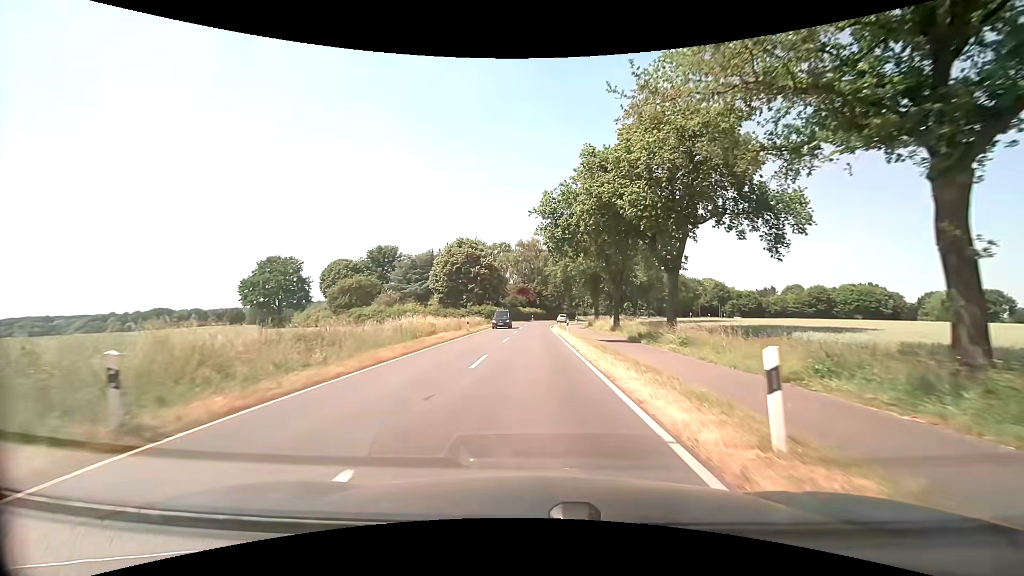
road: secondary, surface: asphalt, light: Day
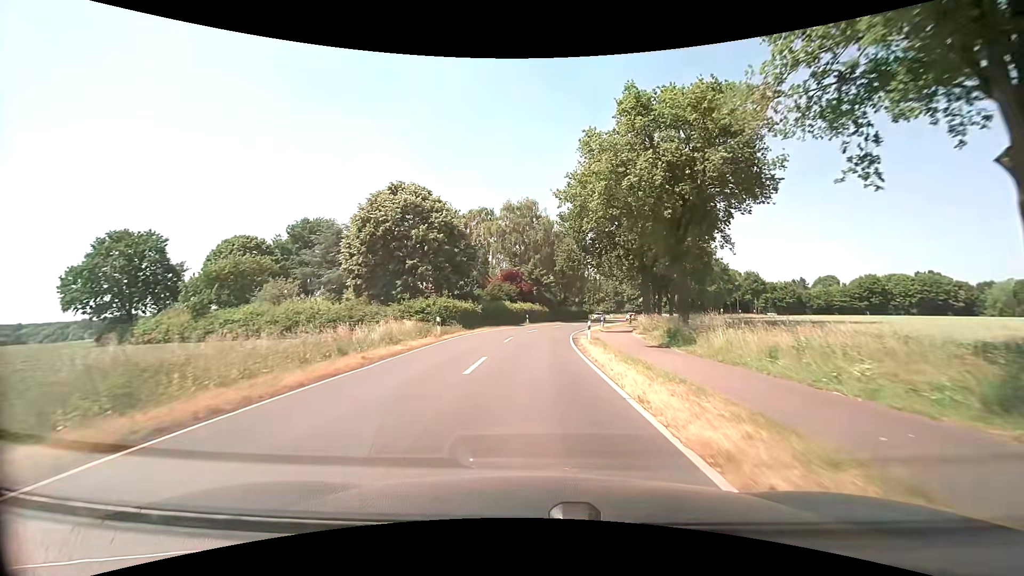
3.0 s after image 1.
(+0.4, +38.2) m; +1°
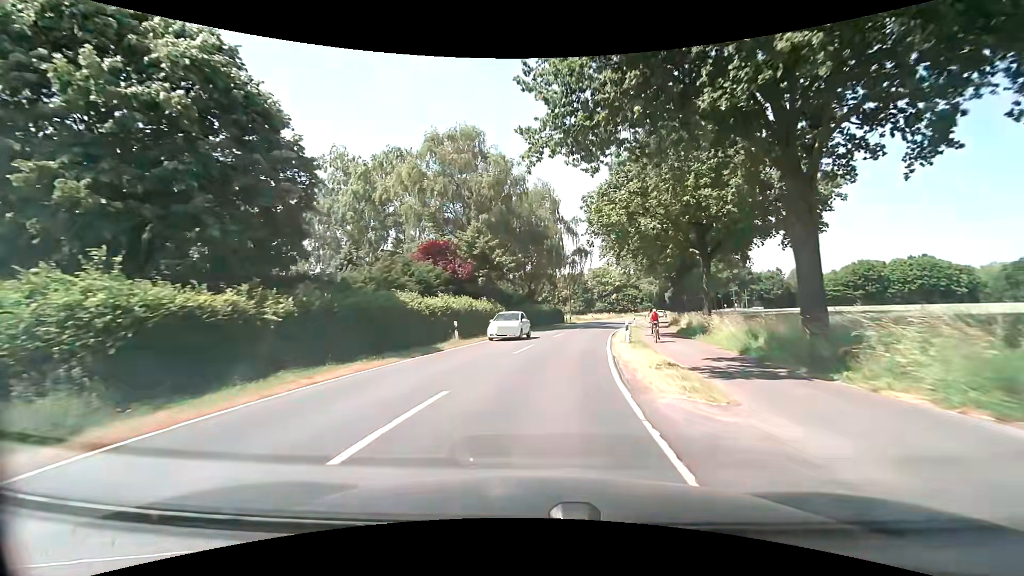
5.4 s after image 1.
(+0.6, +30.6) m; +5°
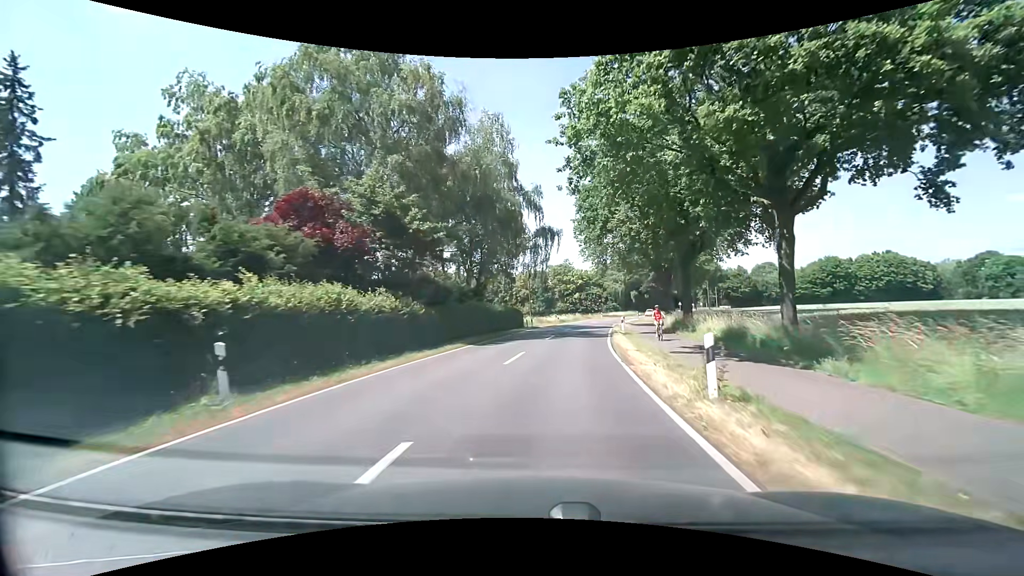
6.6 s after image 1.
(+0.4, +15.3) m; +4°
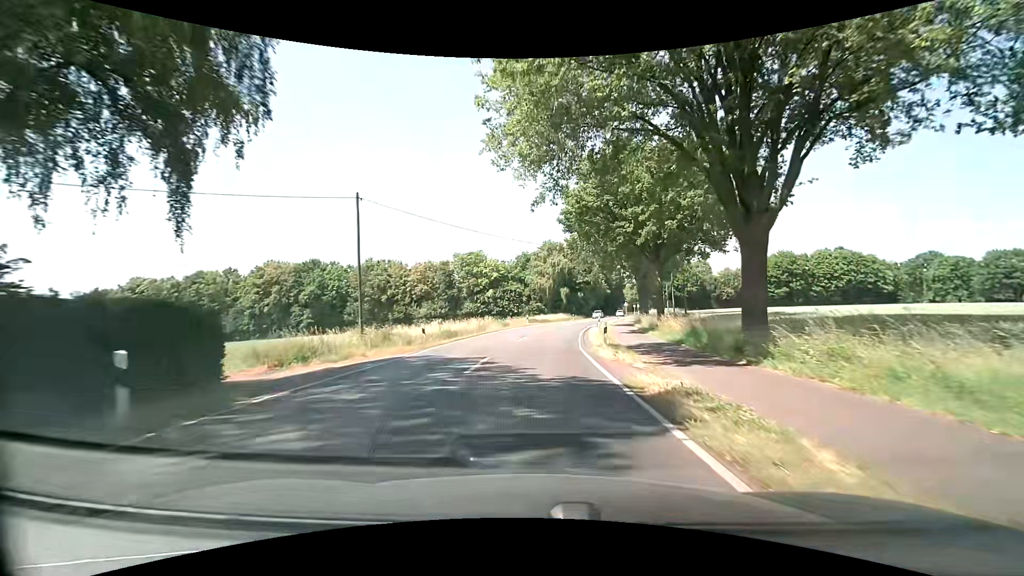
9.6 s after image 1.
(+3.8, +38.2) m; +8°
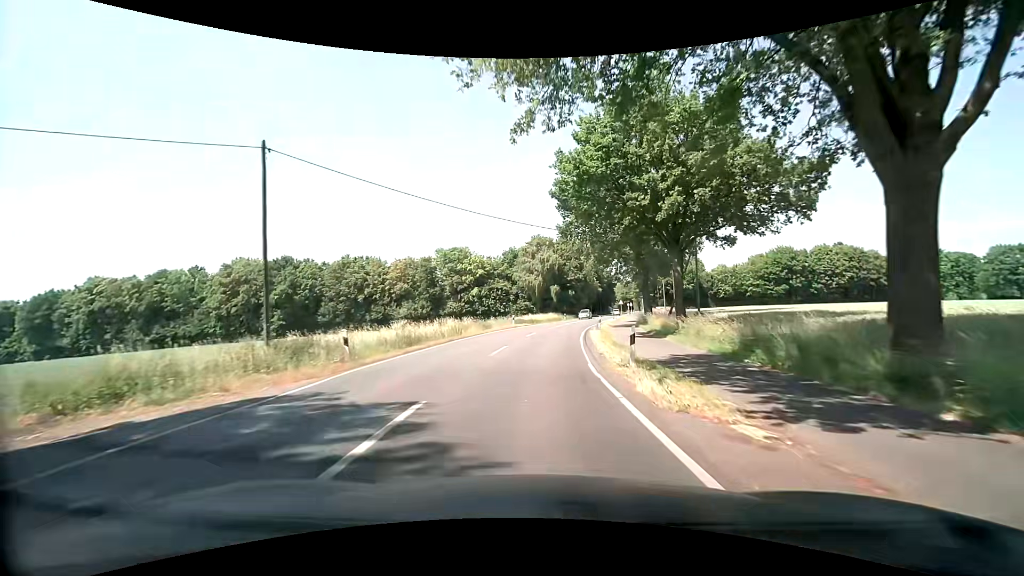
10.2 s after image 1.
(+0.2, +7.7) m; +2°
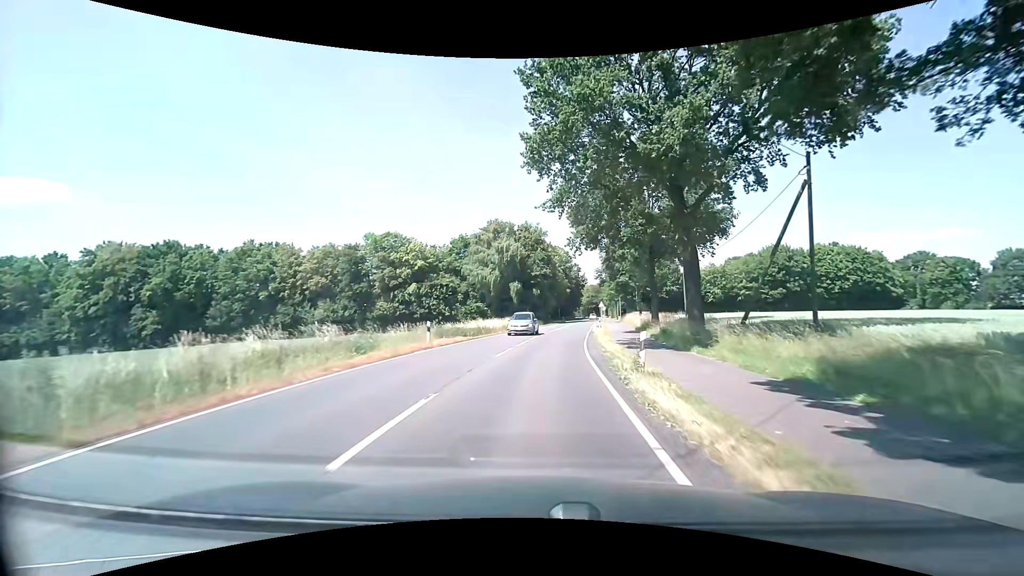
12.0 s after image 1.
(+0.9, +23.3) m; +4°
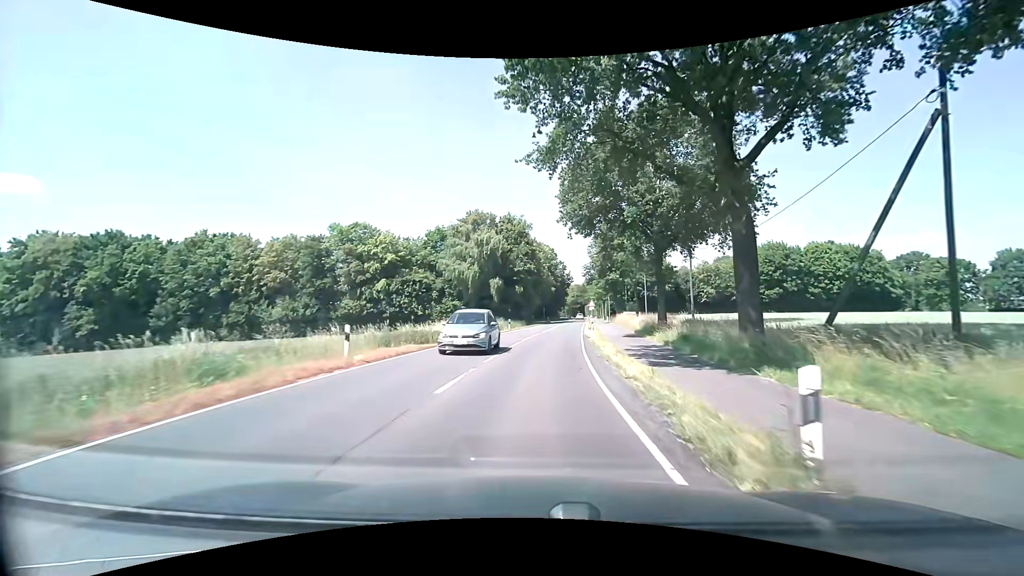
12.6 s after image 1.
(+0.1, +7.8) m; +2°
(0, +10) (+1, +20) (+2, +30) (+3, +40) (+4, +50) (+5, +60) (+6, +70) (+7, +80) (+8, +90) (+9, +100) m
